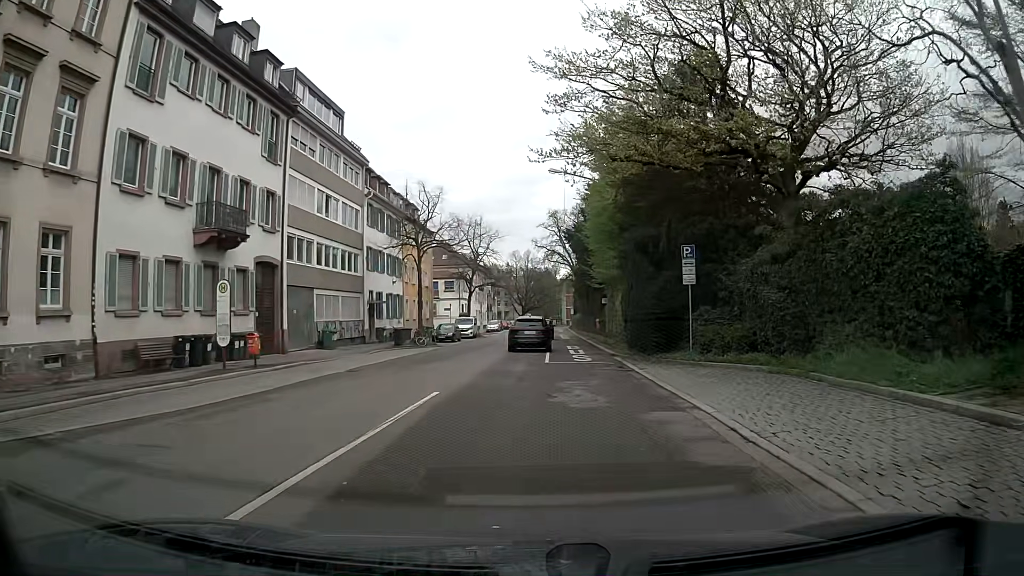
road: unclassified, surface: asphalt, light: Day
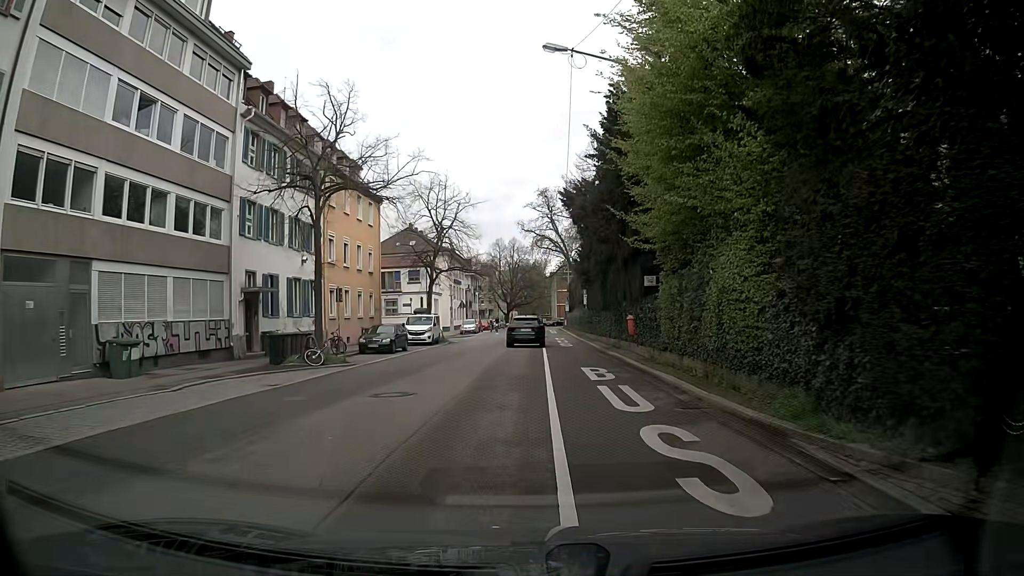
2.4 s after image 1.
(+0.3, +18.7) m; +1°
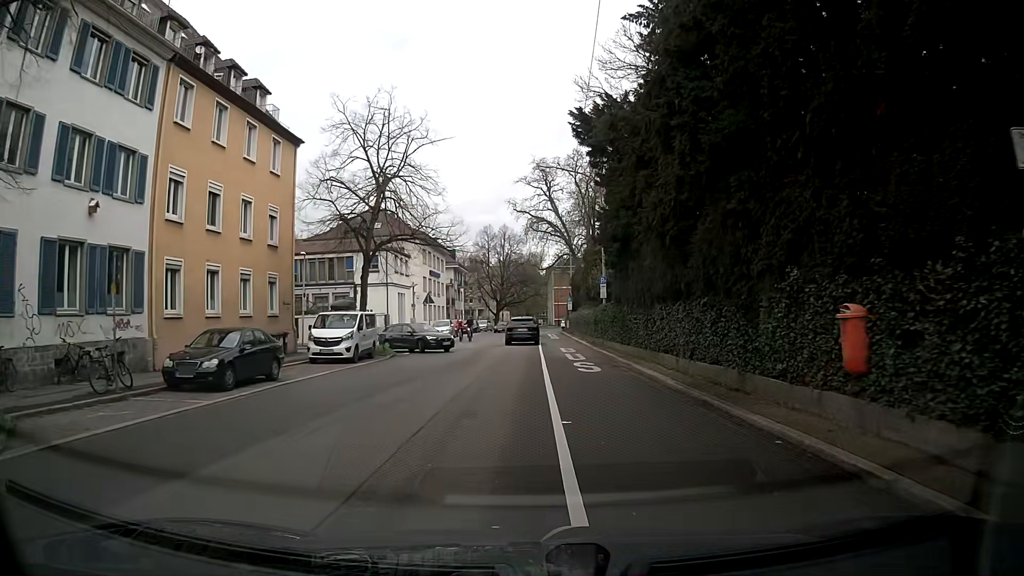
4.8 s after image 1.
(+0.2, +17.7) m; 0°
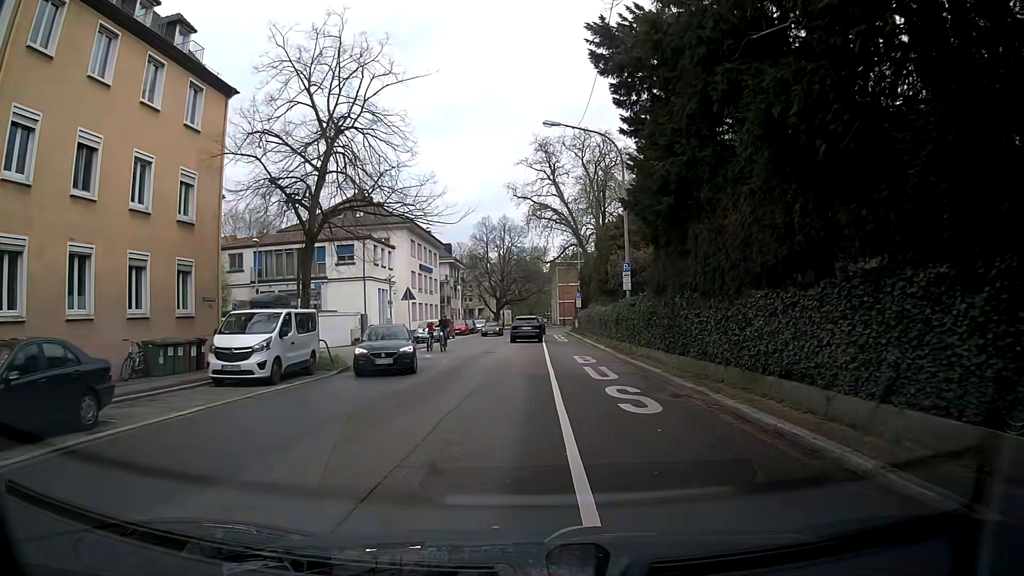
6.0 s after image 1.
(-0.2, +8.5) m; -2°
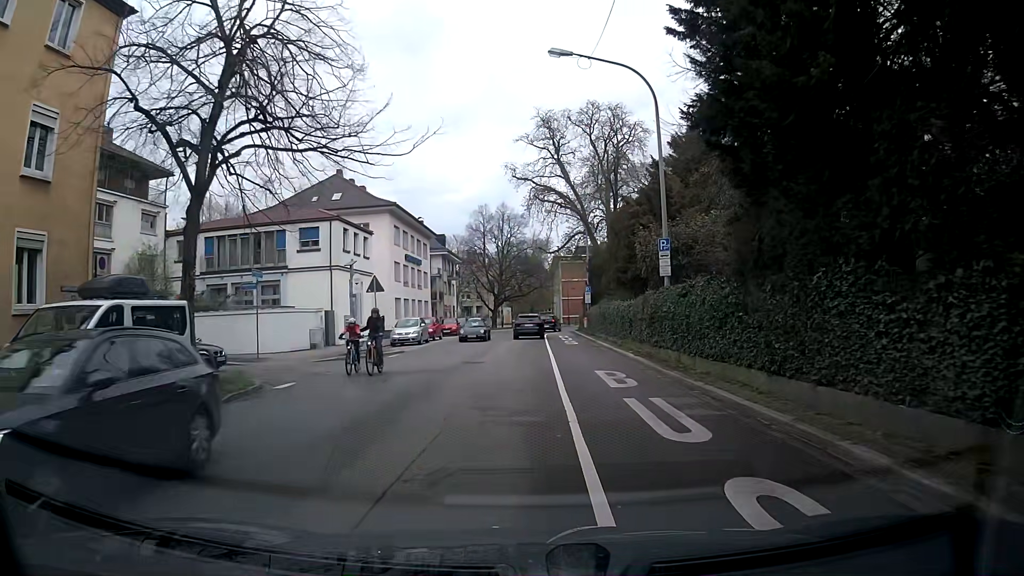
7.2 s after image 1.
(+0.1, +8.4) m; +3°
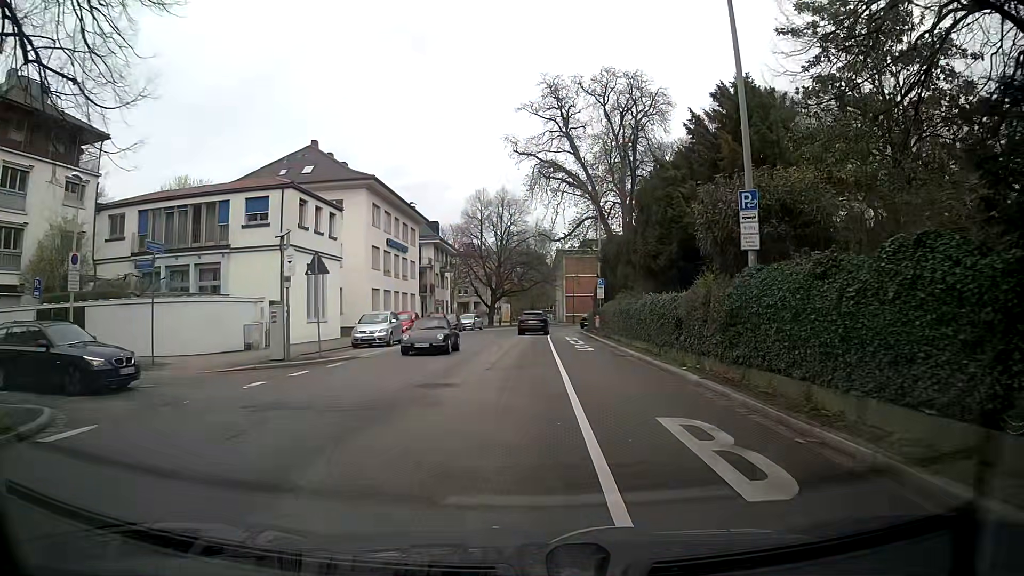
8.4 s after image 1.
(0.0, +8.5) m; 0°
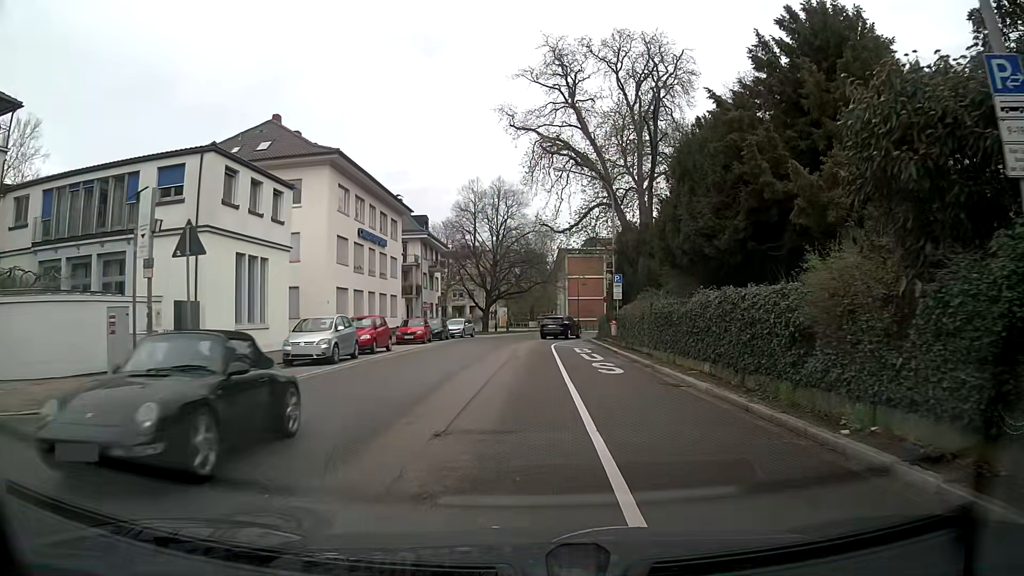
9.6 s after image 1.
(-0.1, +8.5) m; -2°
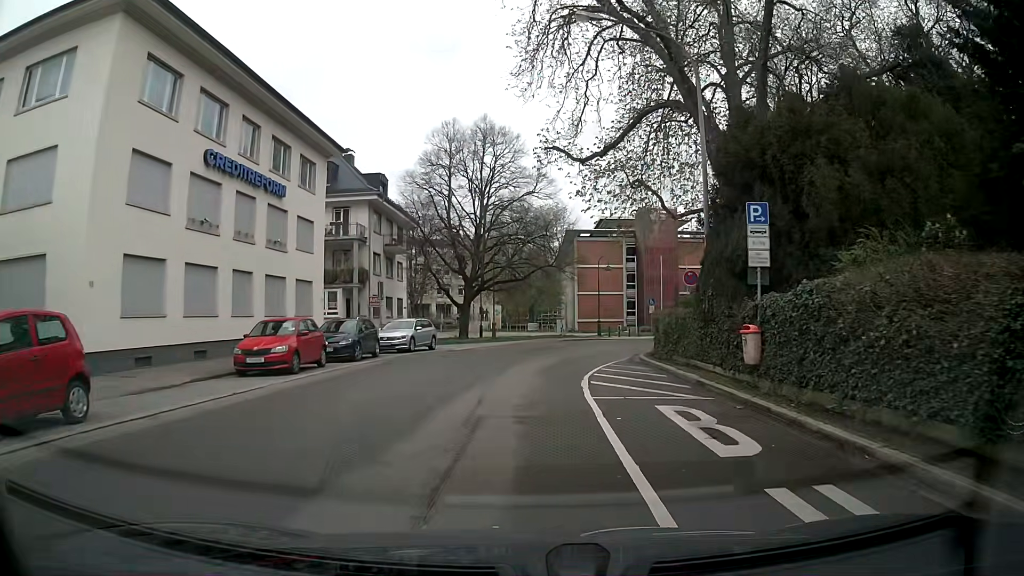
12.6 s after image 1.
(+0.2, +21.2) m; +1°
(0, +10) (0, +20) (+3, +30) (+9, +38) (+17, +43) (+26, +48) (+35, +52) (+43, +58) (+50, +65) (+54, +74) m
